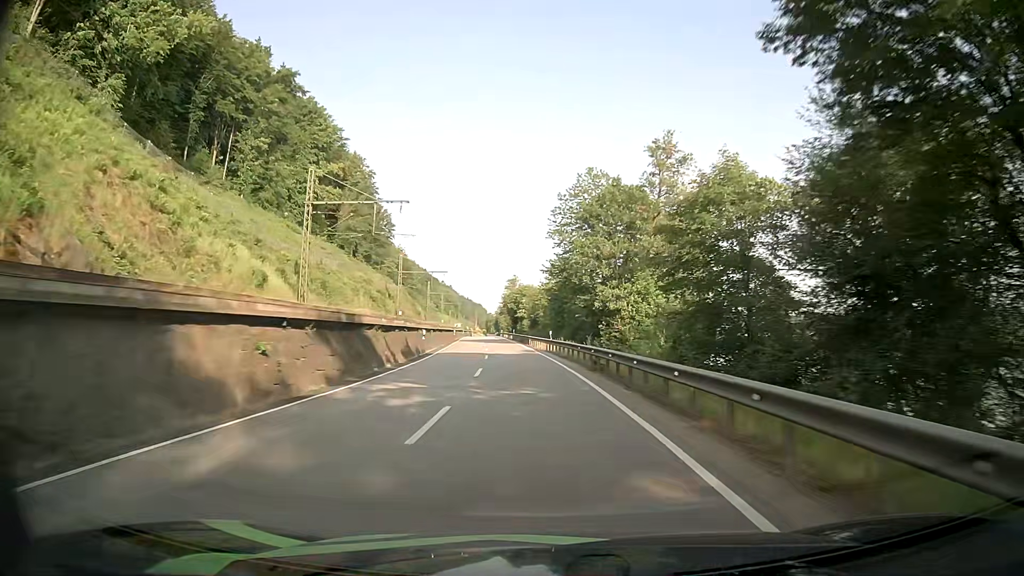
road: primary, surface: asphalt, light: Day
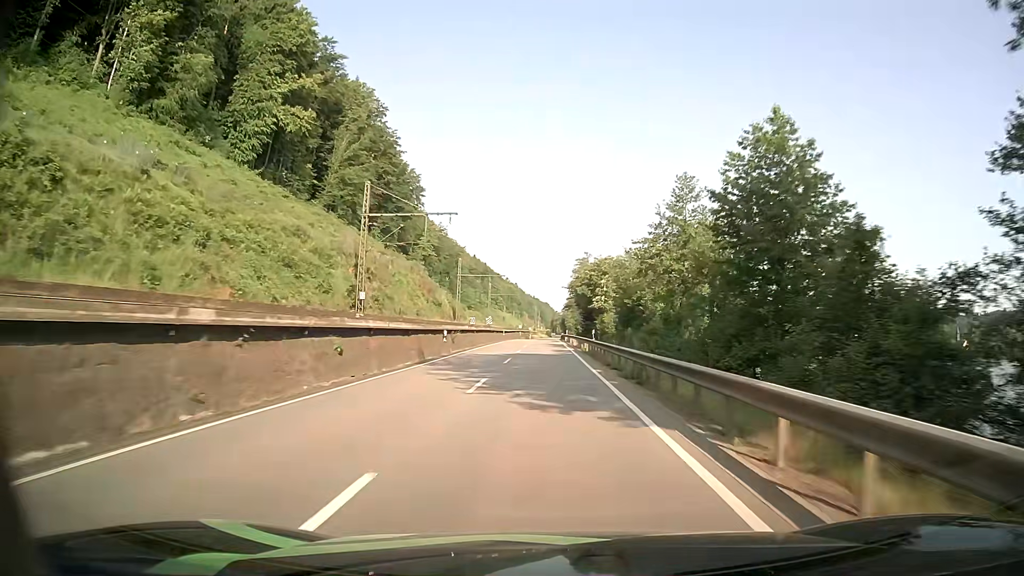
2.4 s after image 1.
(-3.6, +53.9) m; -6°
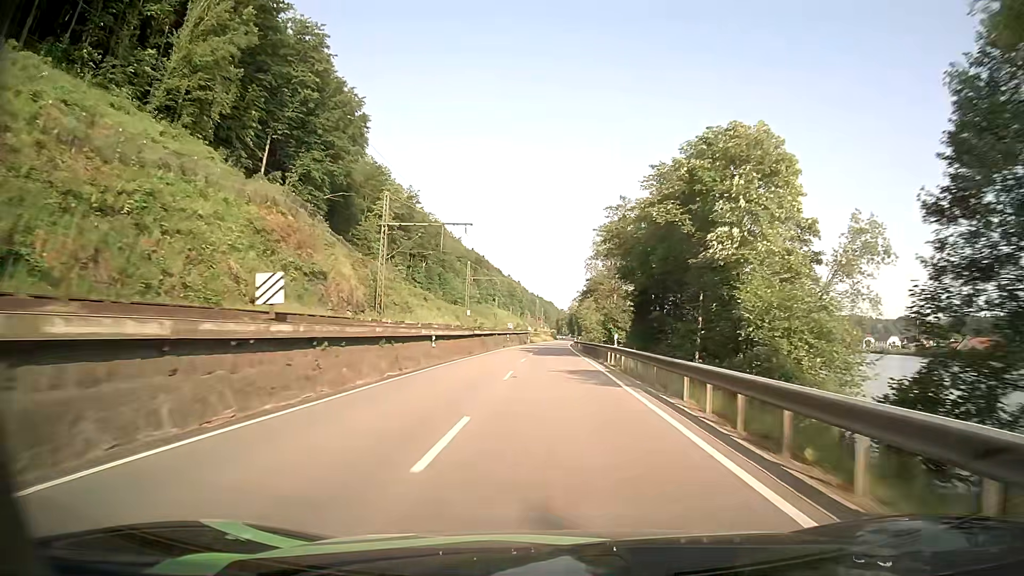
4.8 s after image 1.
(-0.7, +55.4) m; -1°
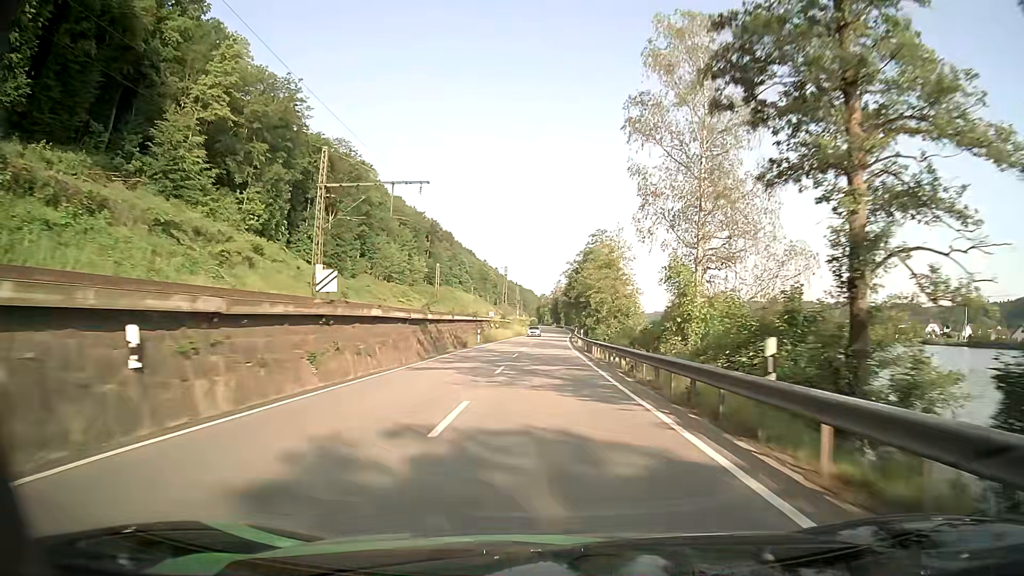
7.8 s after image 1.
(+1.3, +69.8) m; +2°
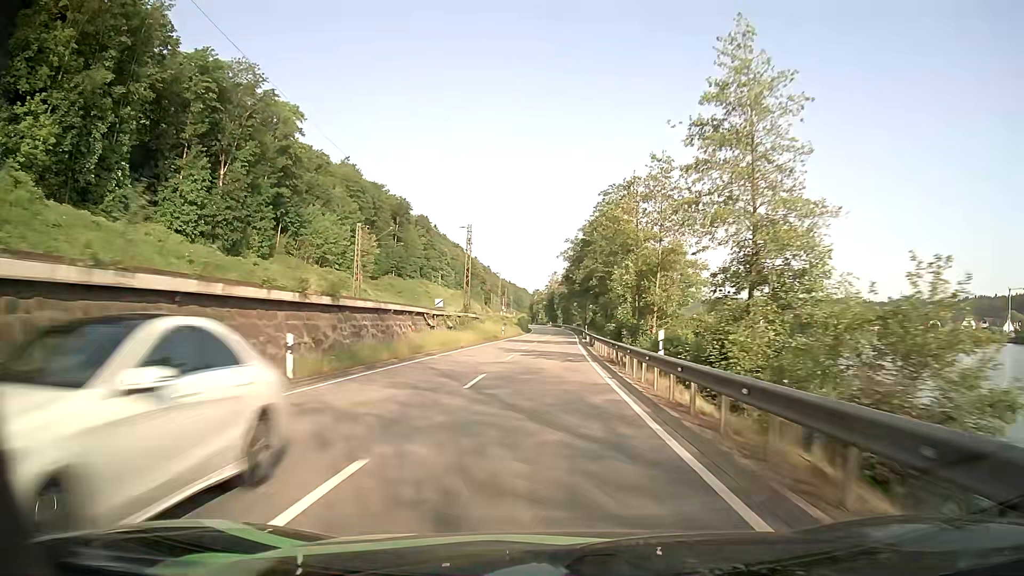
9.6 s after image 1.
(+0.3, +41.4) m; +1°
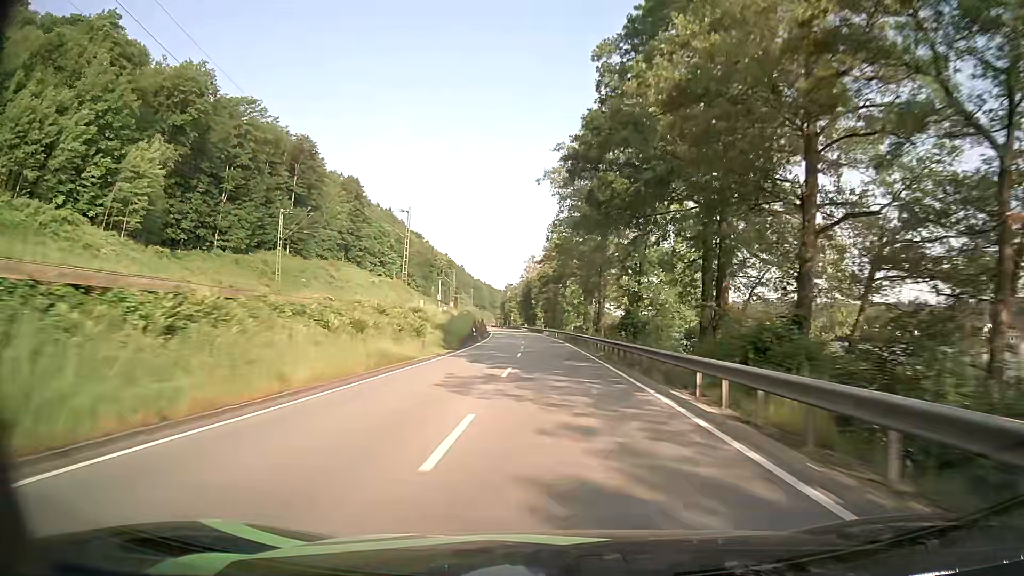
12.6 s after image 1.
(+0.4, +67.9) m; +2°
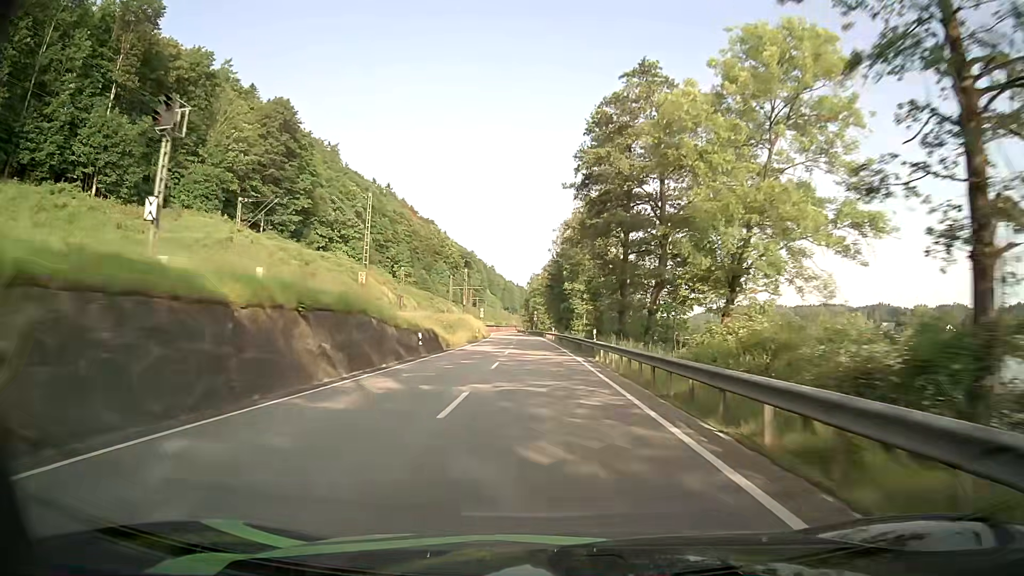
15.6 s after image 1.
(-1.5, +68.1) m; -3°
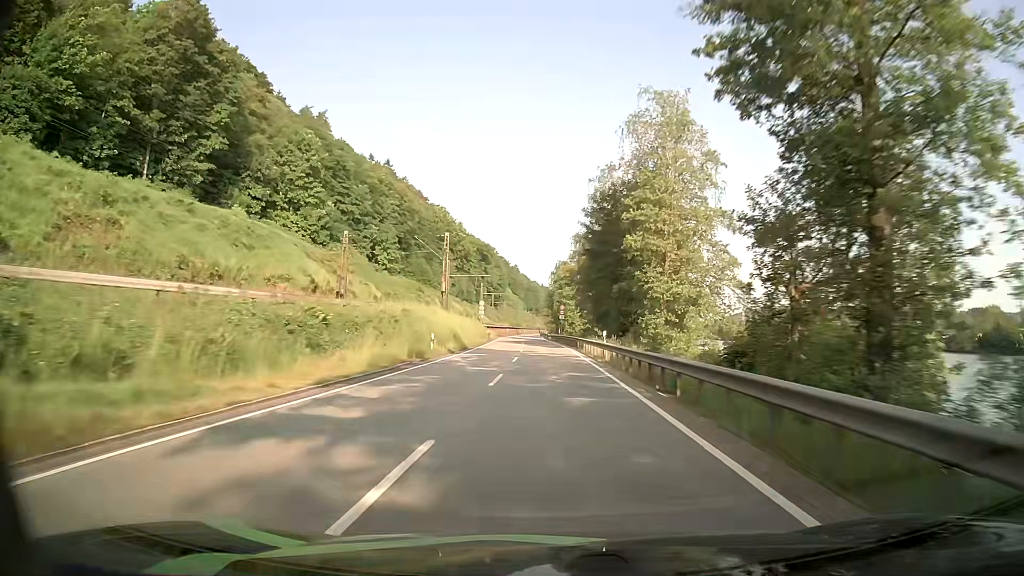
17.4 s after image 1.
(-1.0, +41.9) m; -2°
(0, +10) (0, +20) (0, +30) (0, +40) (0, +50) (0, +60) (-1, +70) (-1, +80) (-1, +90) (-1, +100) m
